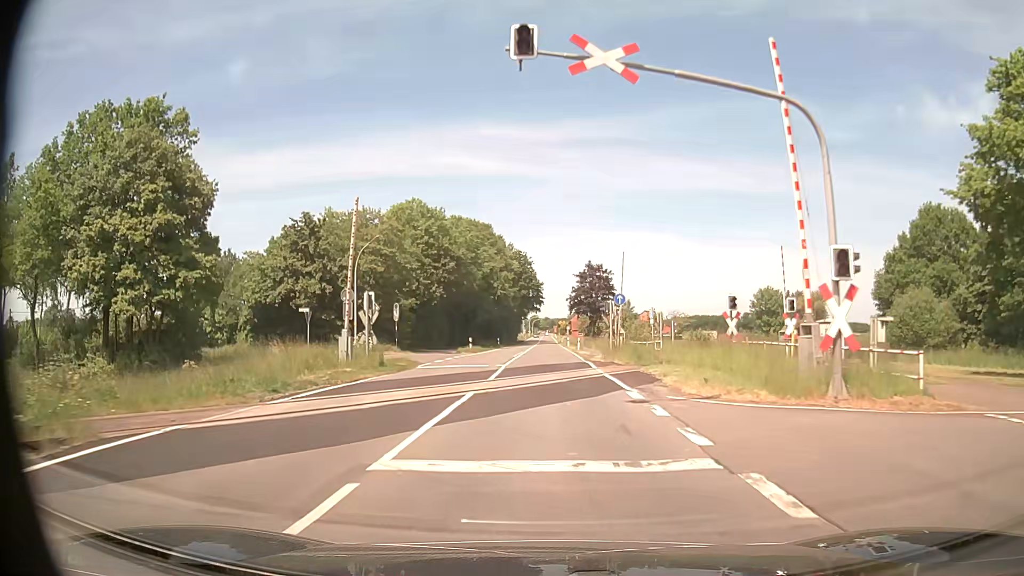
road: tertiary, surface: asphalt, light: Day
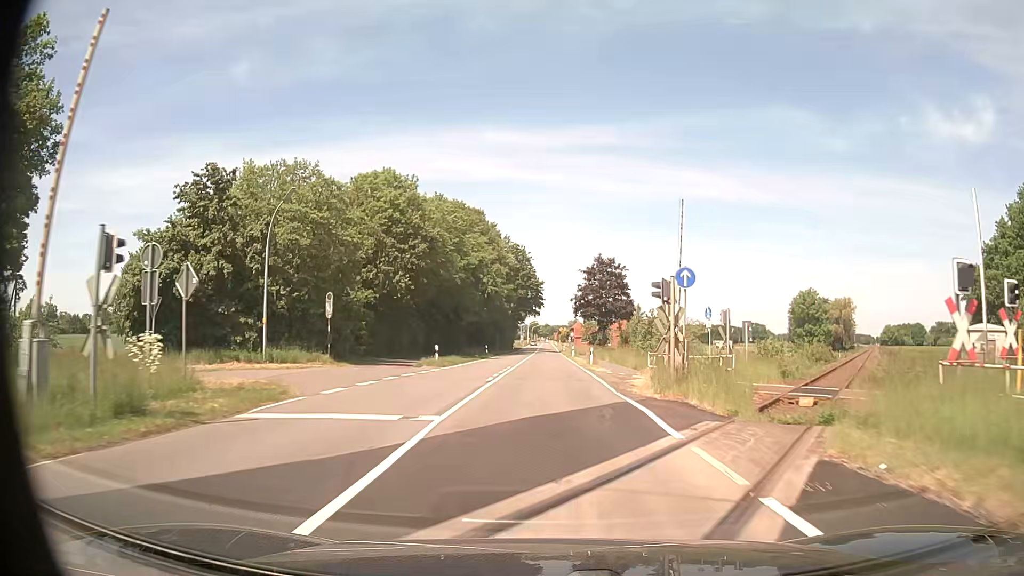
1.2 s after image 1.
(+0.1, +16.7) m; 0°
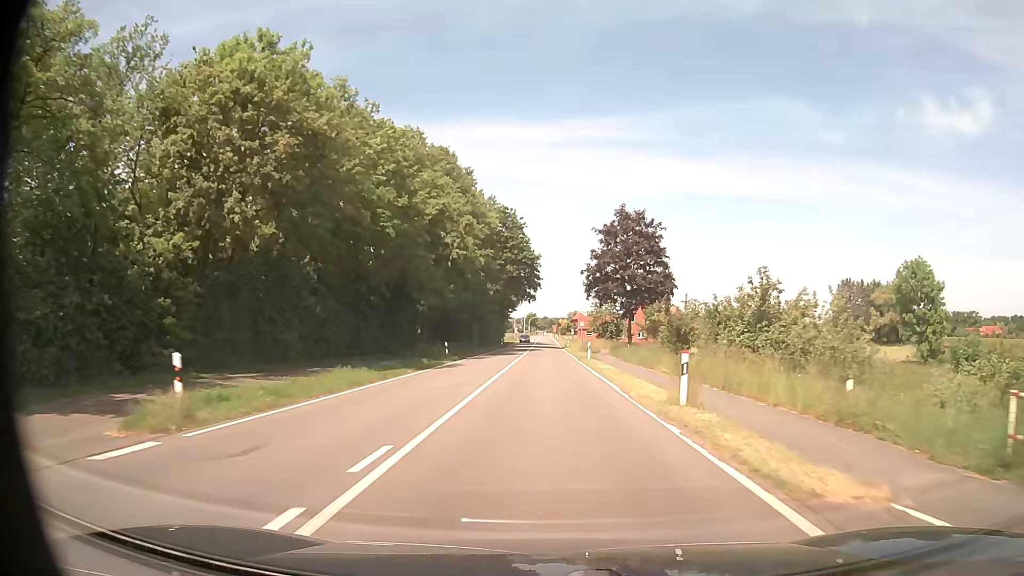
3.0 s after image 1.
(+0.2, +27.6) m; 0°
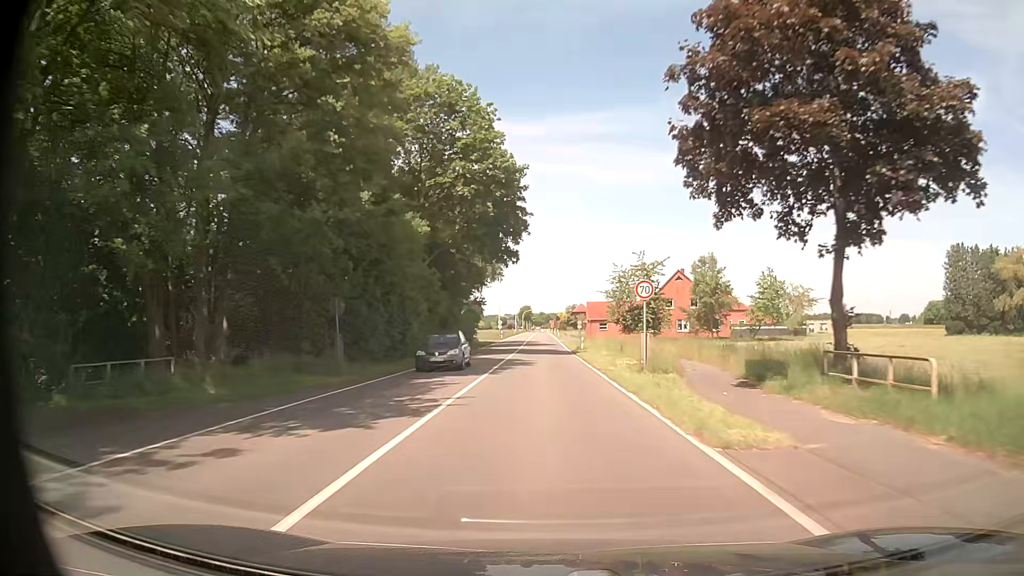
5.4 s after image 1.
(+0.1, +41.5) m; 0°
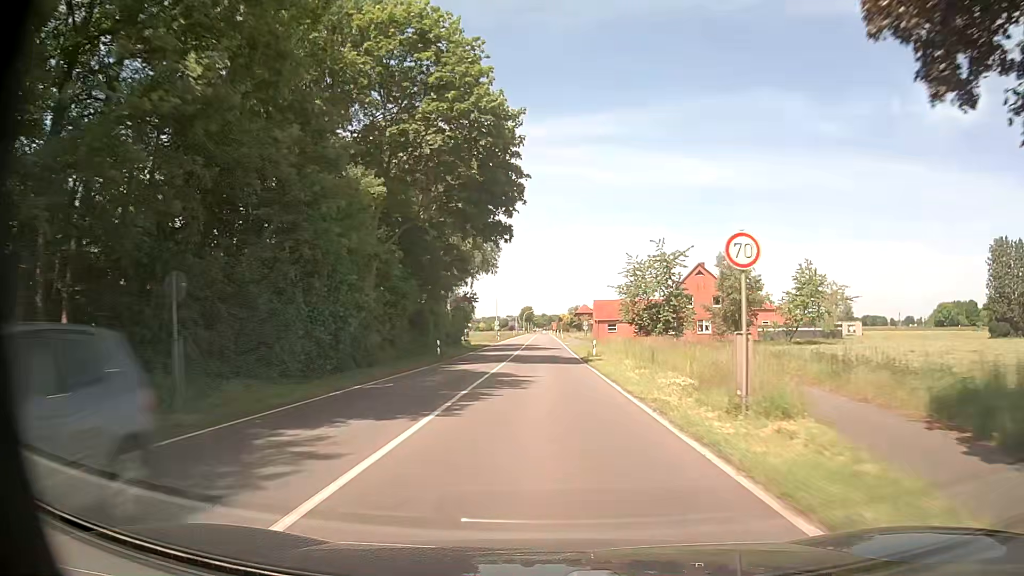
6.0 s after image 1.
(0.0, +10.6) m; 0°
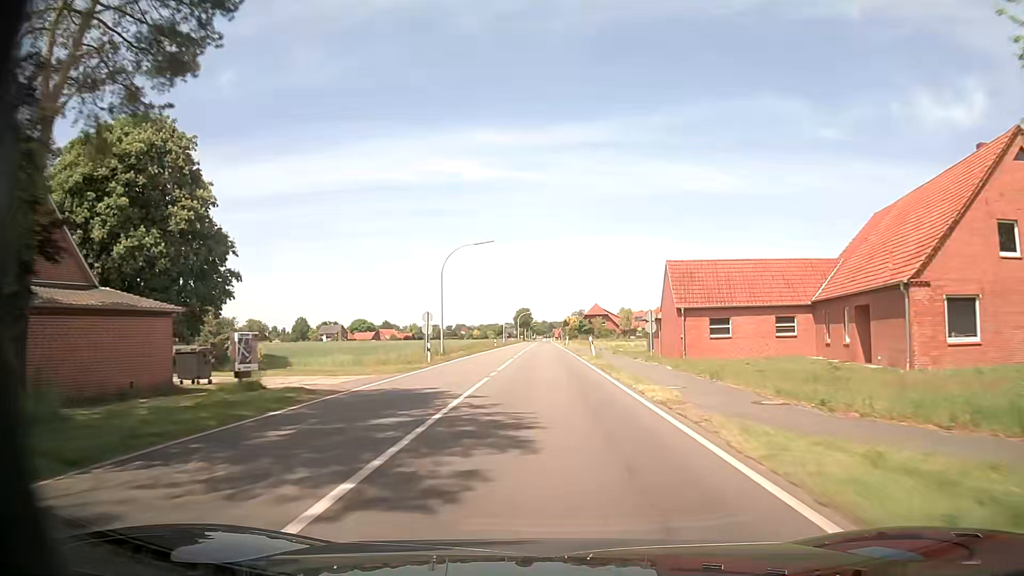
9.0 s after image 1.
(-0.2, +55.0) m; 0°
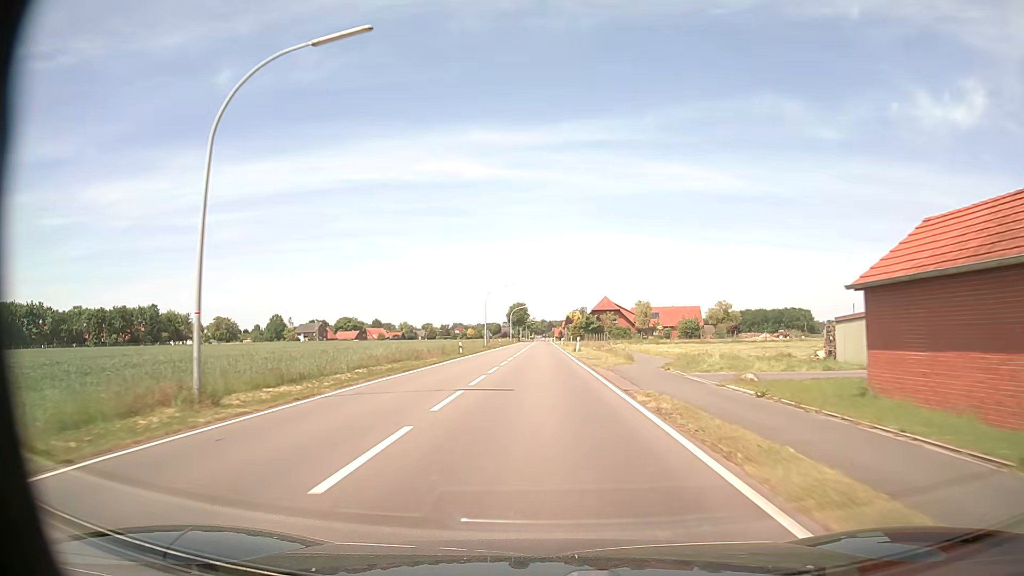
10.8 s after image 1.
(0.0, +33.2) m; 0°
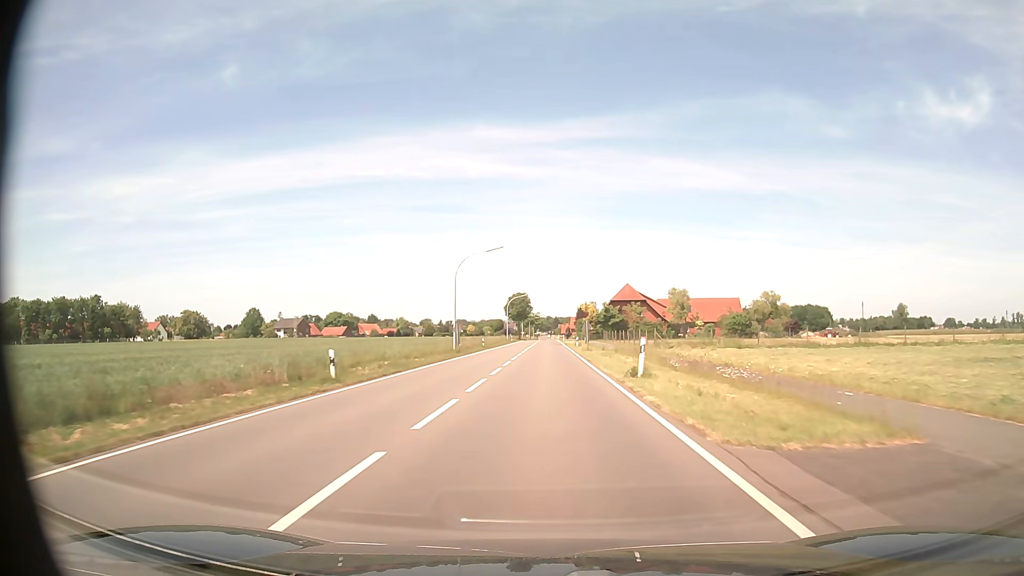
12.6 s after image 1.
(-0.2, +32.9) m; -1°
(0, +10) (0, +20) (0, +30) (0, +40) (0, +50) (0, +60) (0, +70) (0, +80) (0, +90) (0, +100) m
